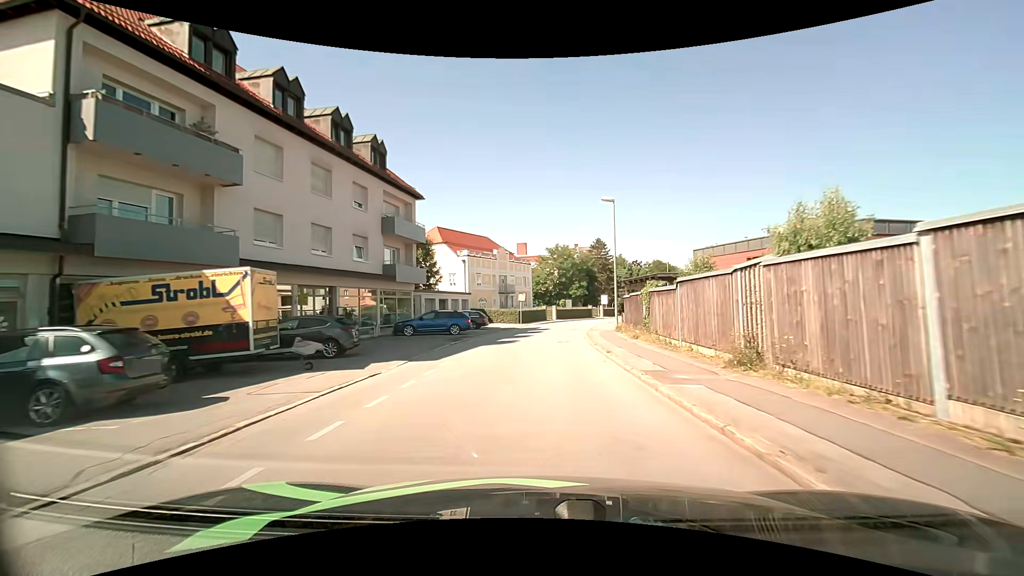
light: Day
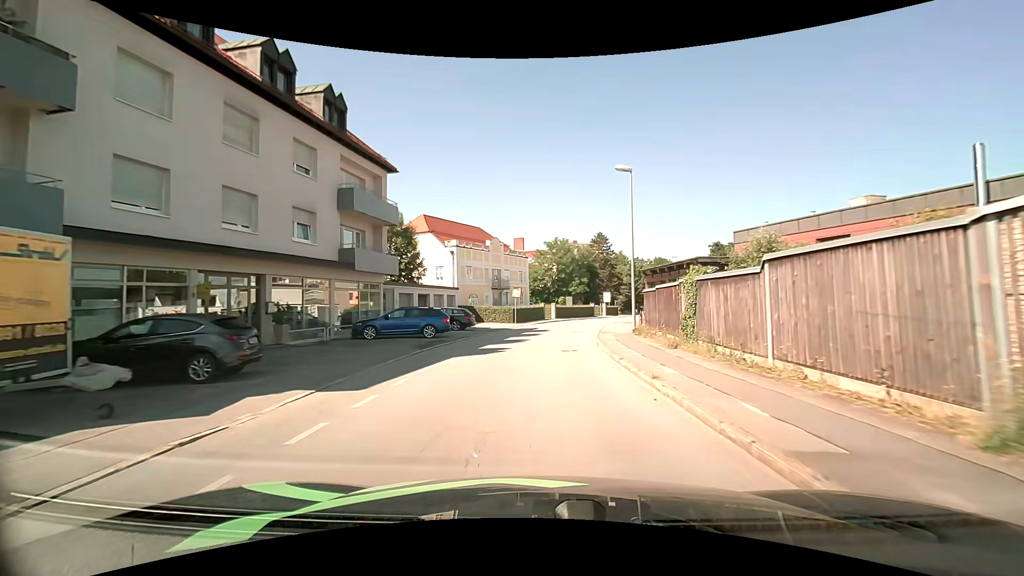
(0.0, +6.3) m; 0°
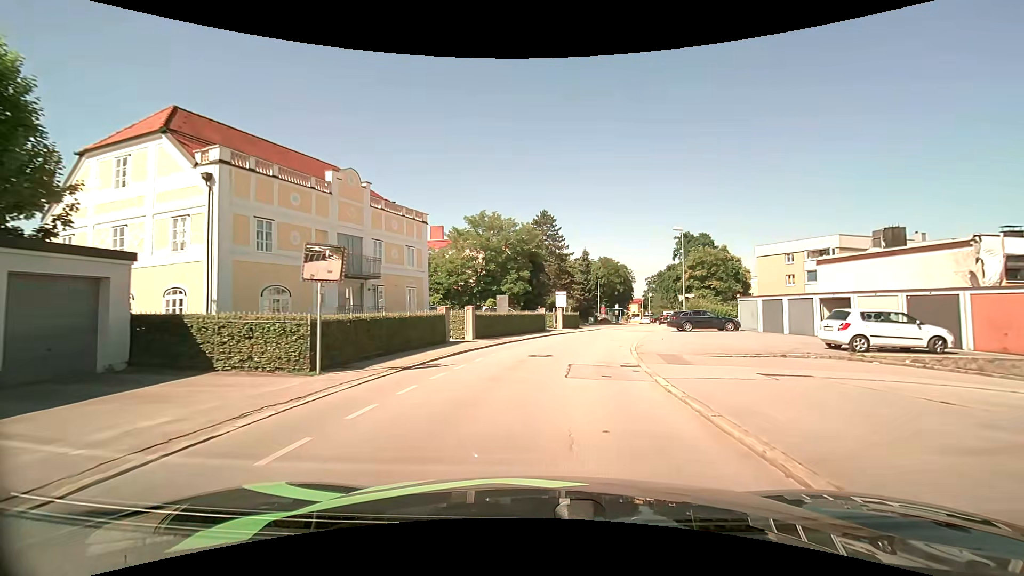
(+1.3, +30.0) m; +7°
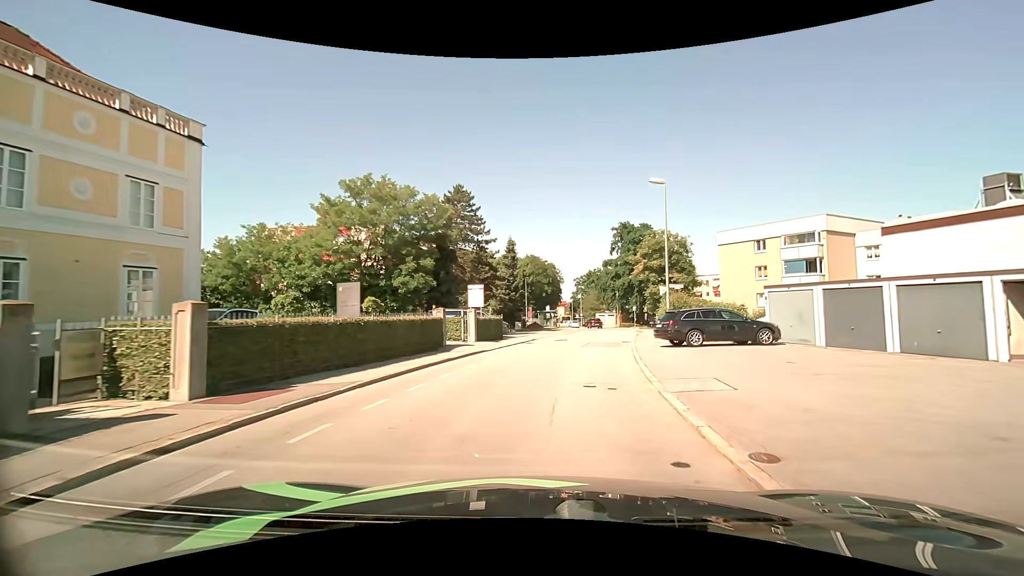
(+1.3, +16.4) m; +8°
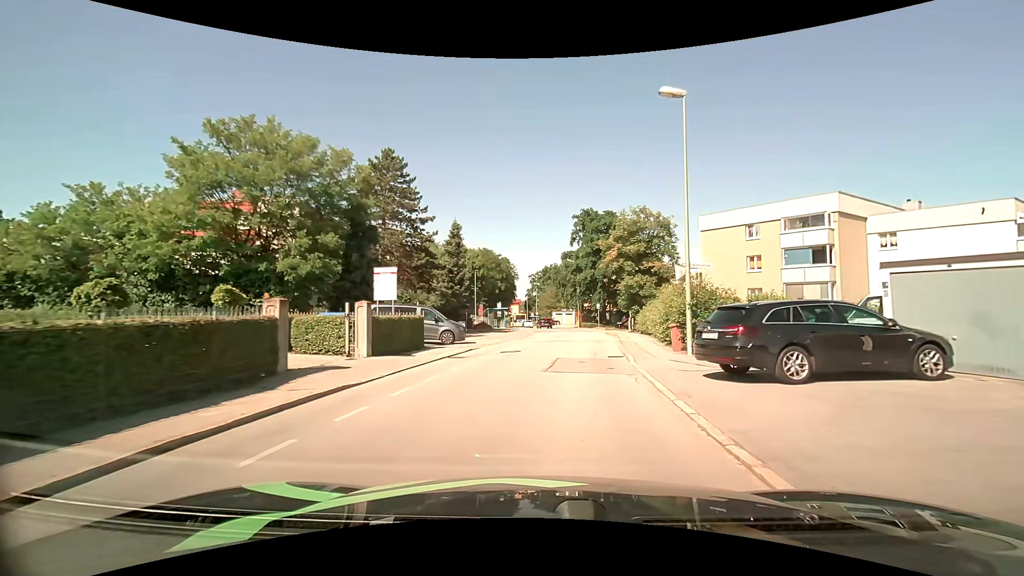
(+0.6, +10.7) m; +6°
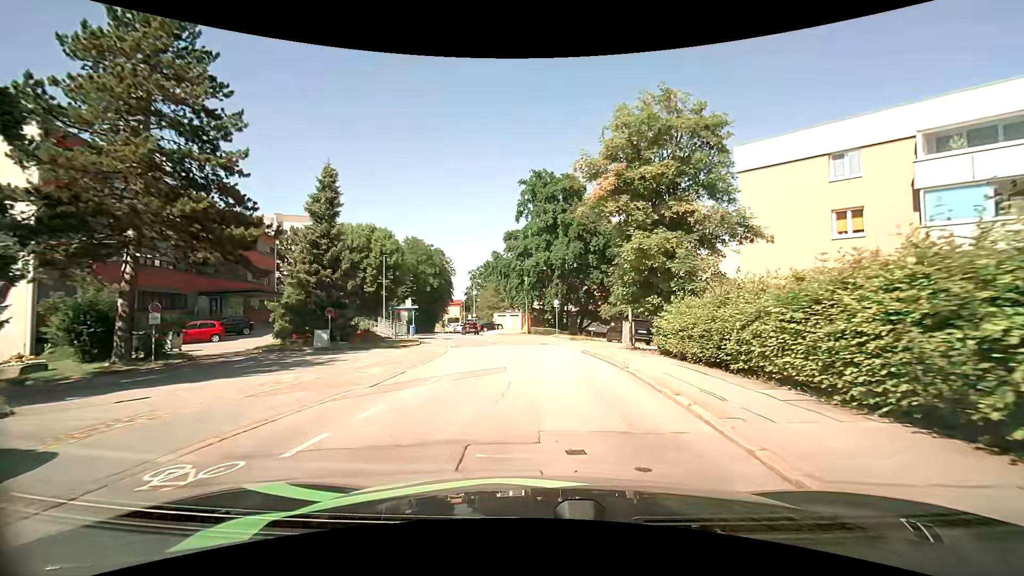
(+1.2, +21.0) m; +6°
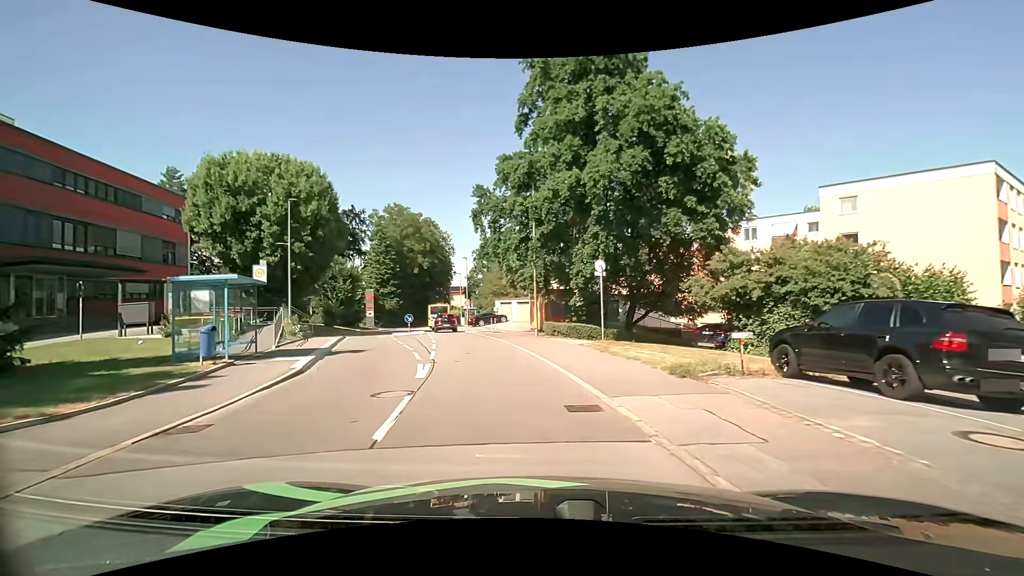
(+0.2, +23.9) m; -2°
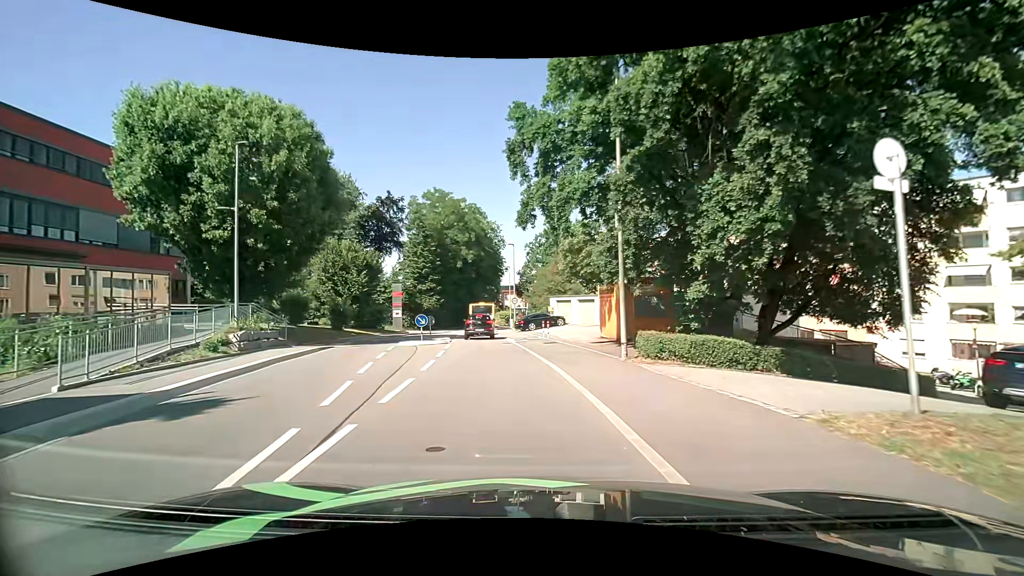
(-0.5, +12.0) m; -7°
(-1, +10) (-2, +20) (-3, +30) (-4, +40) (-6, +50) (-6, +60) (-7, +70) (-7, +80) (-6, +90) (-5, +100) m
